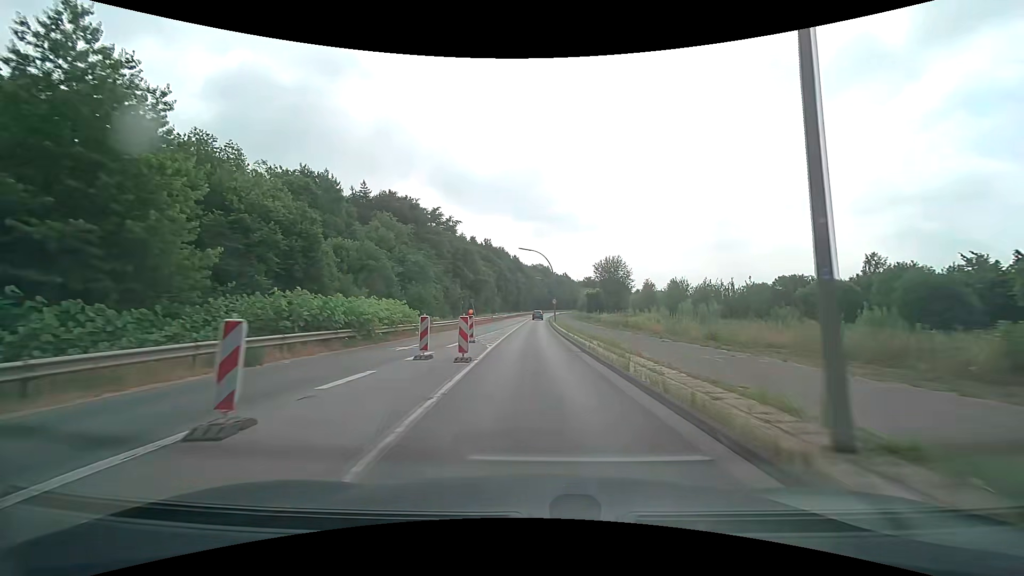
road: secondary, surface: asphalt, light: Day
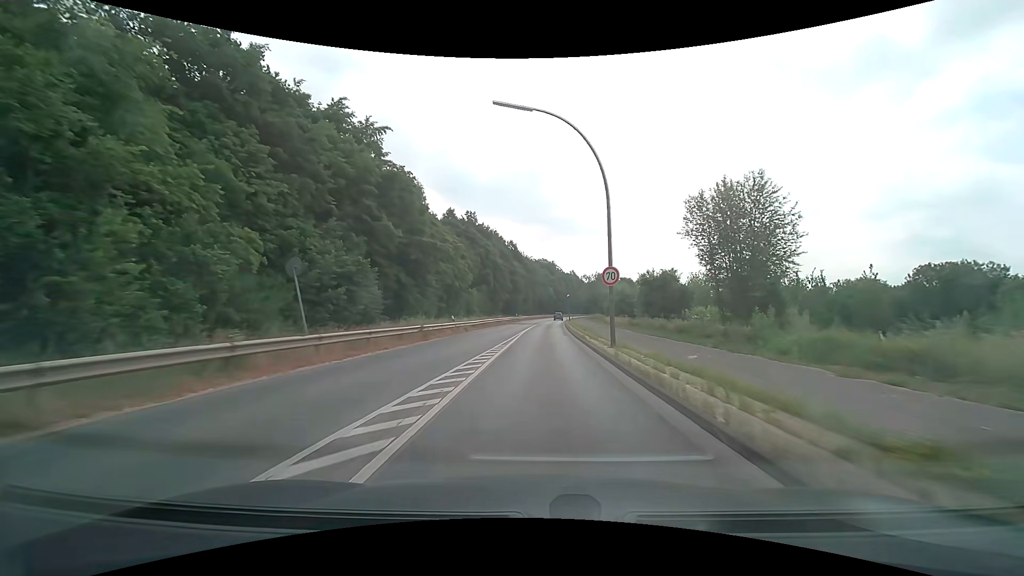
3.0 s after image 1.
(-0.2, +46.1) m; 0°
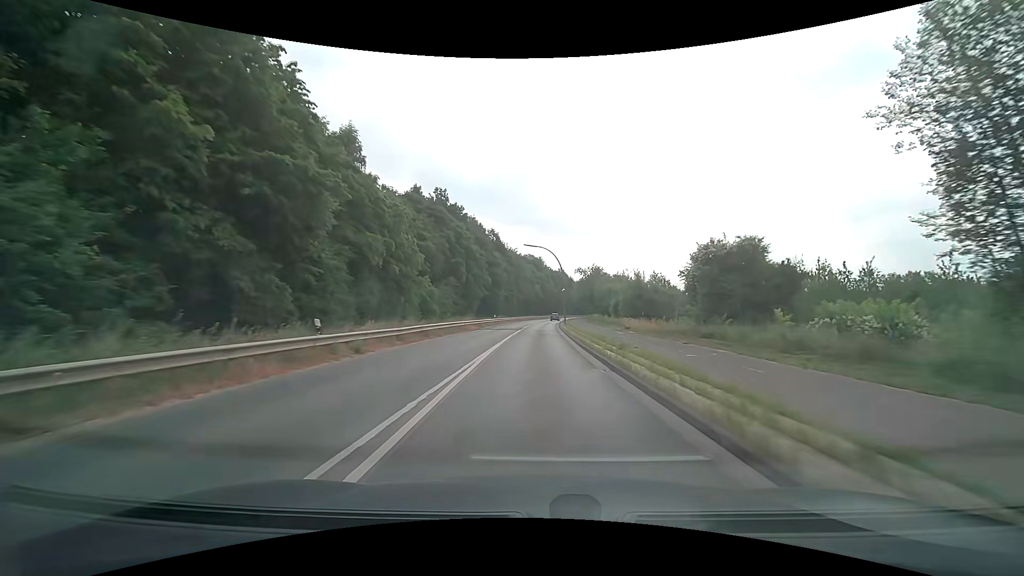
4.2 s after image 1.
(+0.3, +20.4) m; +2°
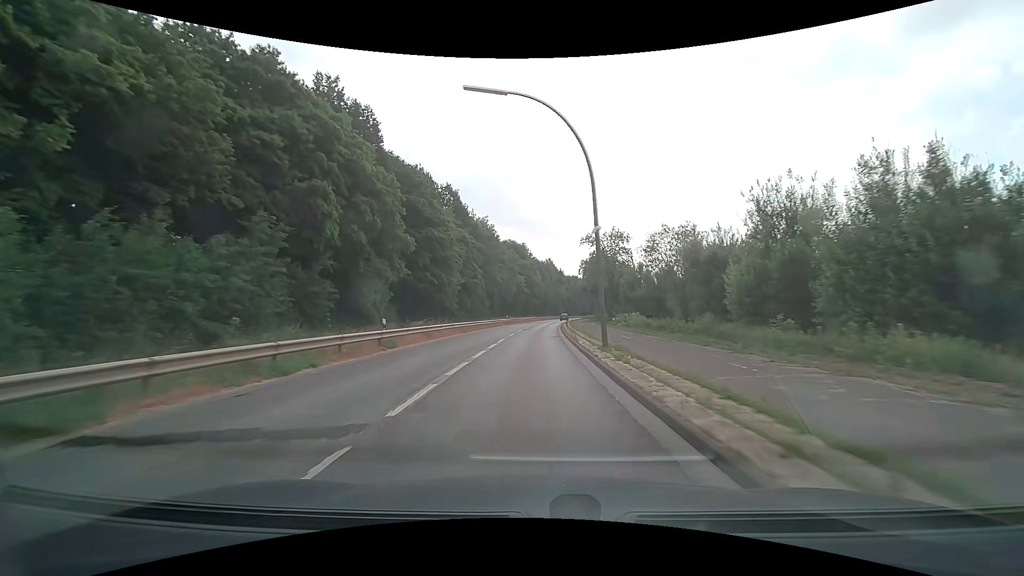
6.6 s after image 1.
(+0.8, +42.0) m; +2°
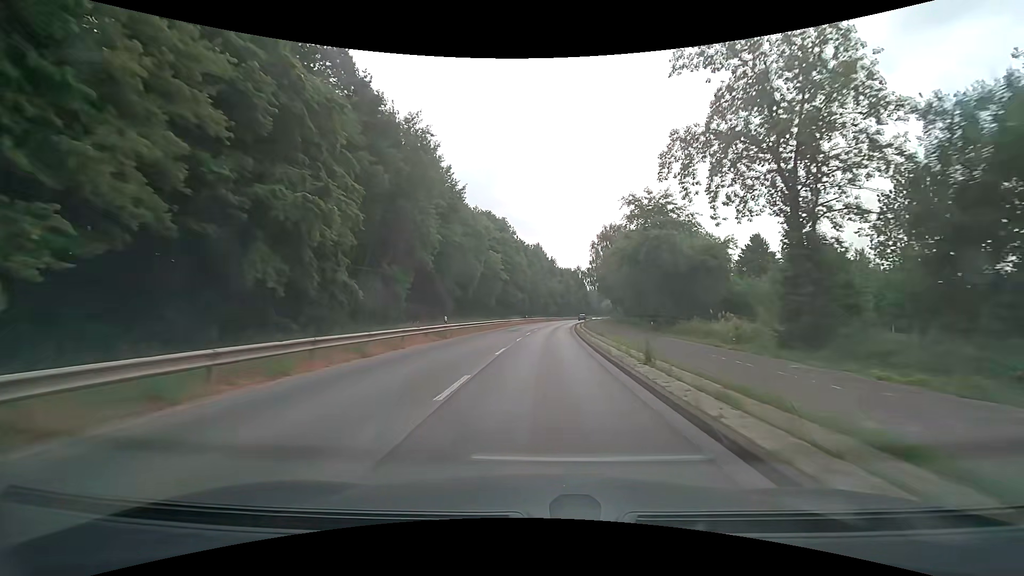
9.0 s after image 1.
(+0.3, +42.9) m; +1°
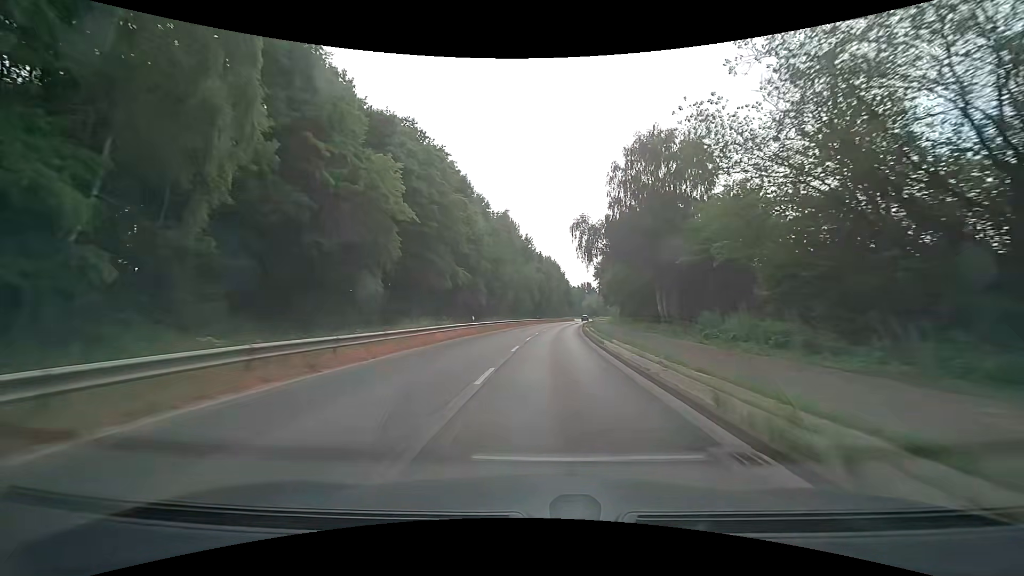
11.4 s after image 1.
(+1.3, +43.4) m; +3°
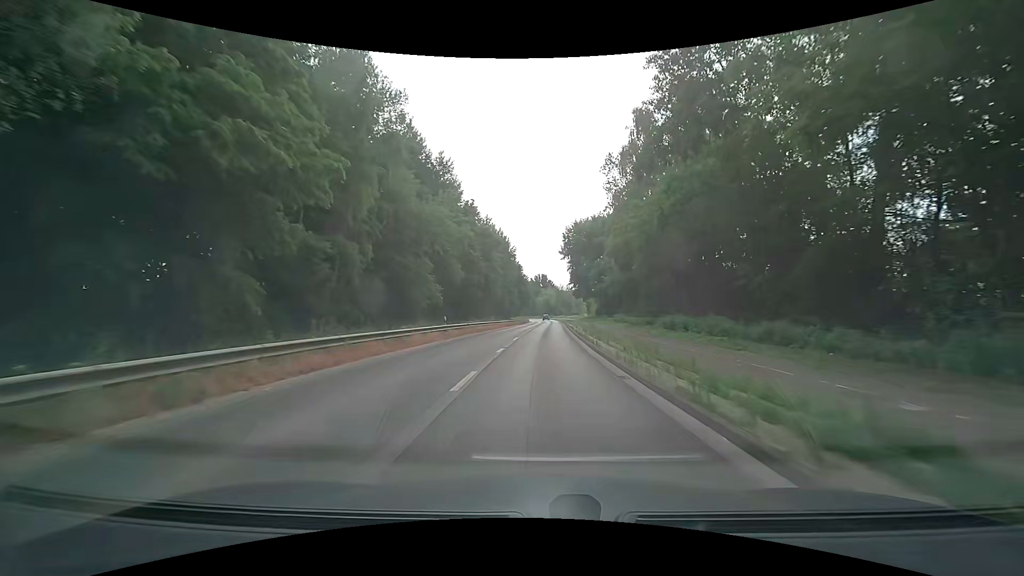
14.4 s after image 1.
(+3.1, +54.6) m; +6°
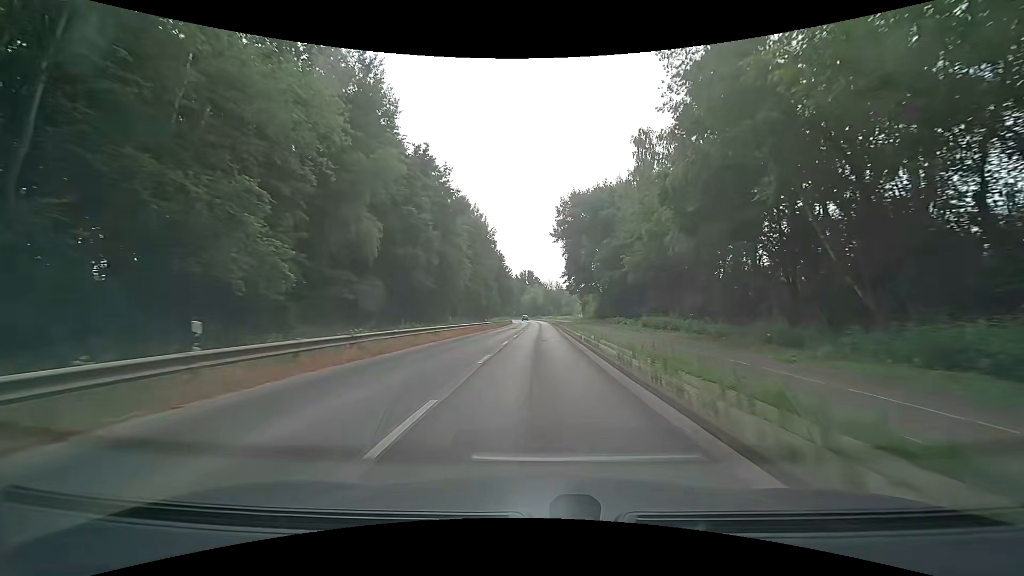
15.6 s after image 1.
(+0.4, +22.0) m; +2°
(0, +10) (0, +20) (0, +30) (0, +40) (0, +50) (0, +60) (0, +70) (0, +80) (0, +90) (0, +100) m
